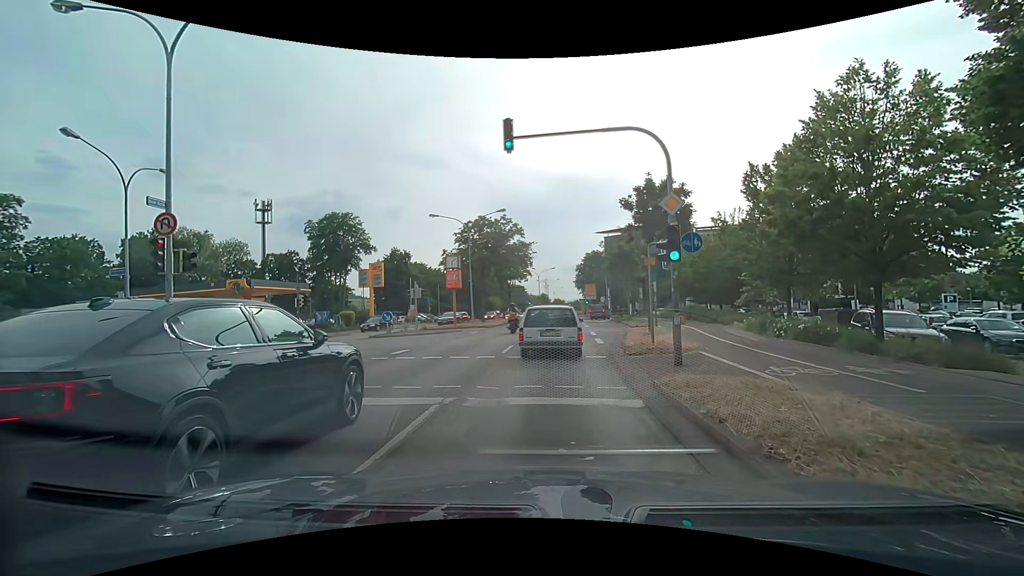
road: primary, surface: asphalt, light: Day
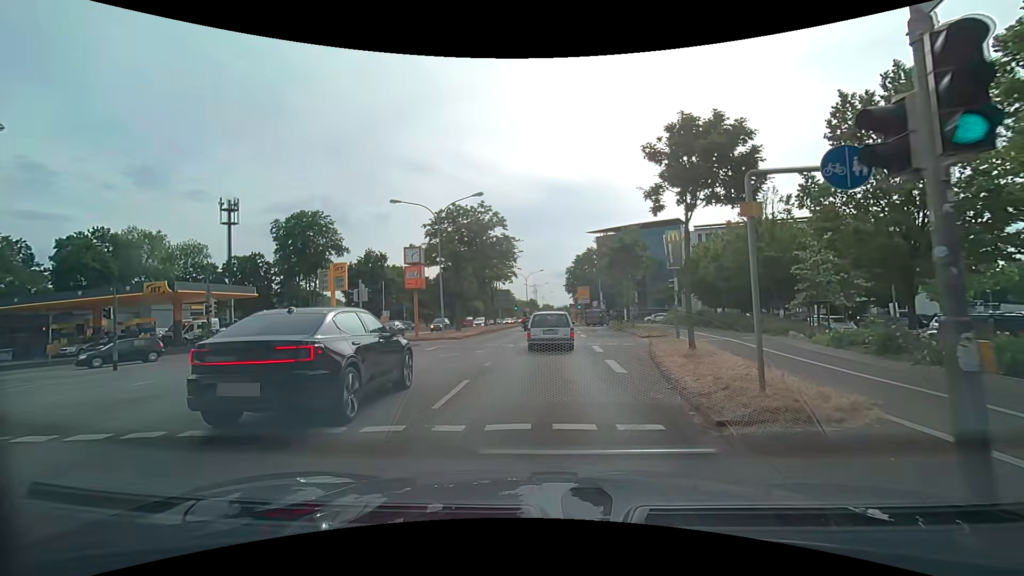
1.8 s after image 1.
(+0.3, +8.3) m; +2°
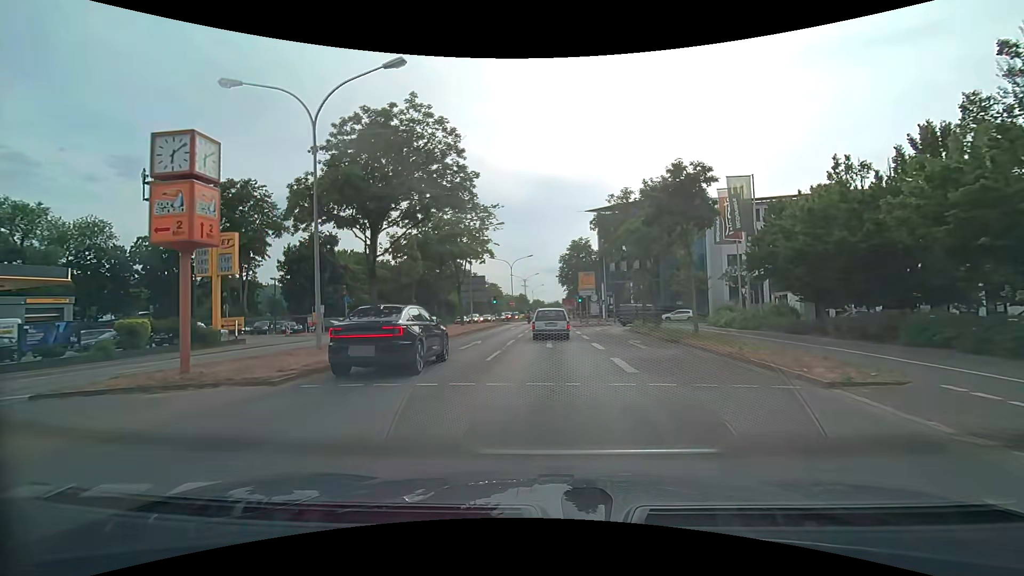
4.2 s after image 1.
(+0.1, +18.3) m; +1°
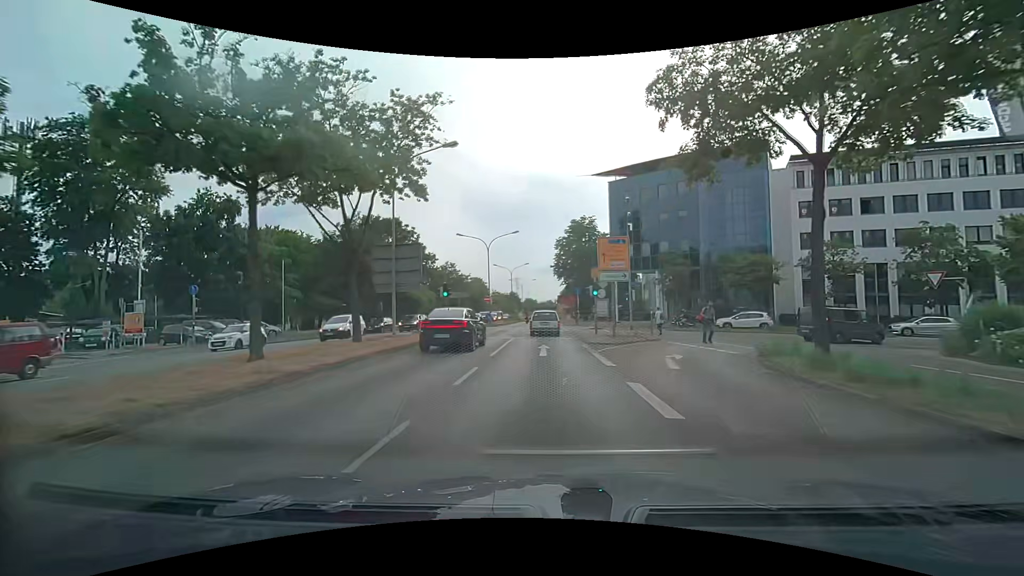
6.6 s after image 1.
(+0.4, +22.7) m; +2°
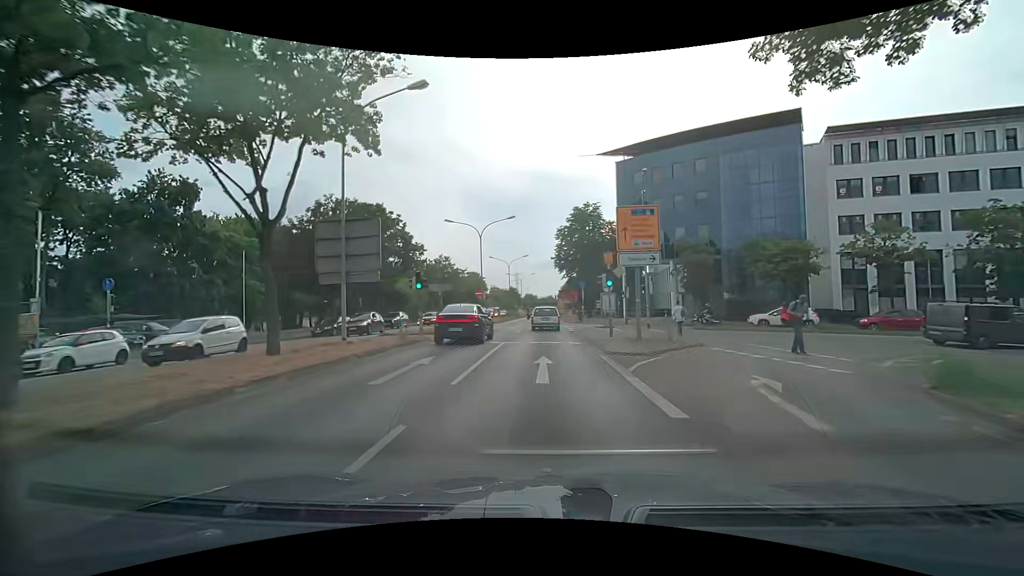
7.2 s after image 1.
(-0.1, +6.4) m; -1°
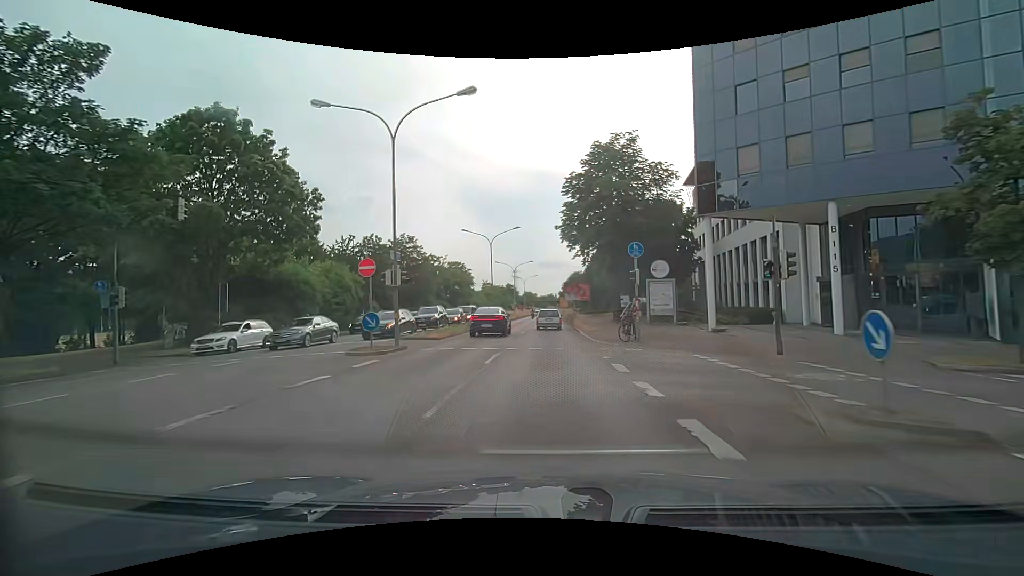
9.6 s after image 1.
(+0.2, +27.5) m; +1°
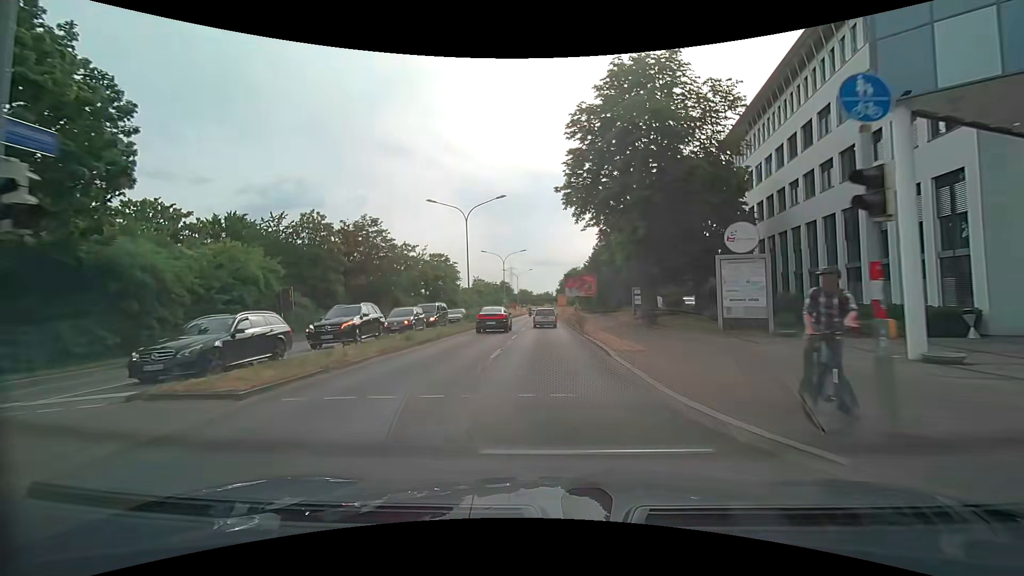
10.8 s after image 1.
(0.0, +14.4) m; 0°
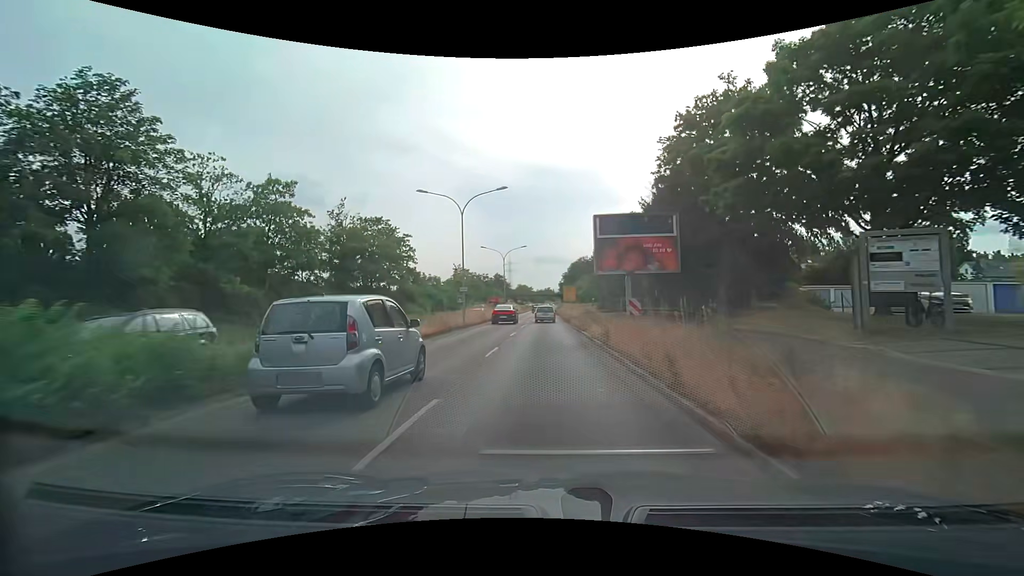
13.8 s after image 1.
(0.0, +36.8) m; -1°
(0, +10) (0, +20) (0, +30) (0, +40) (0, +50) (0, +60) (0, +70) (0, +80) (0, +90) (+1, +100) m
